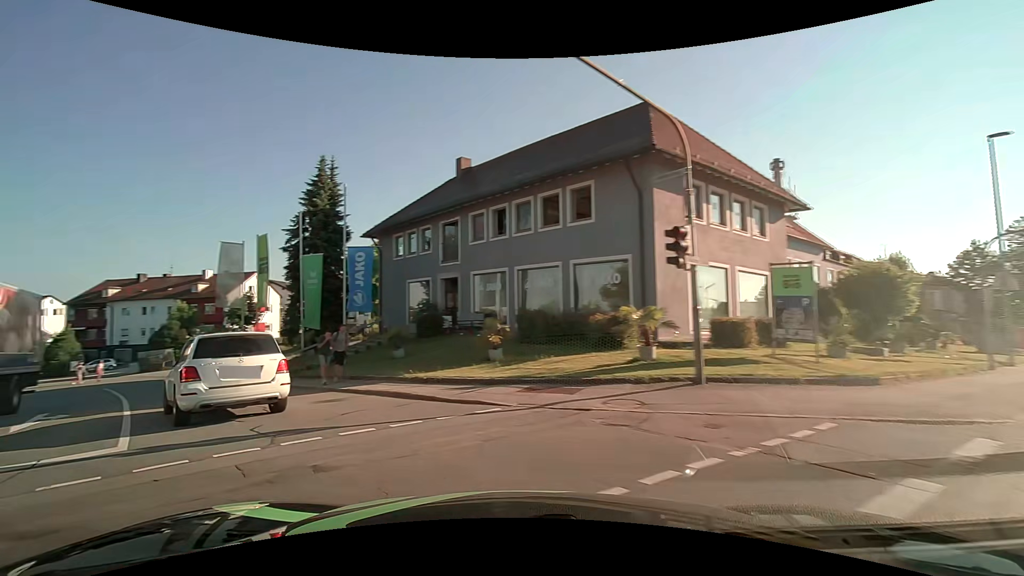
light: Day
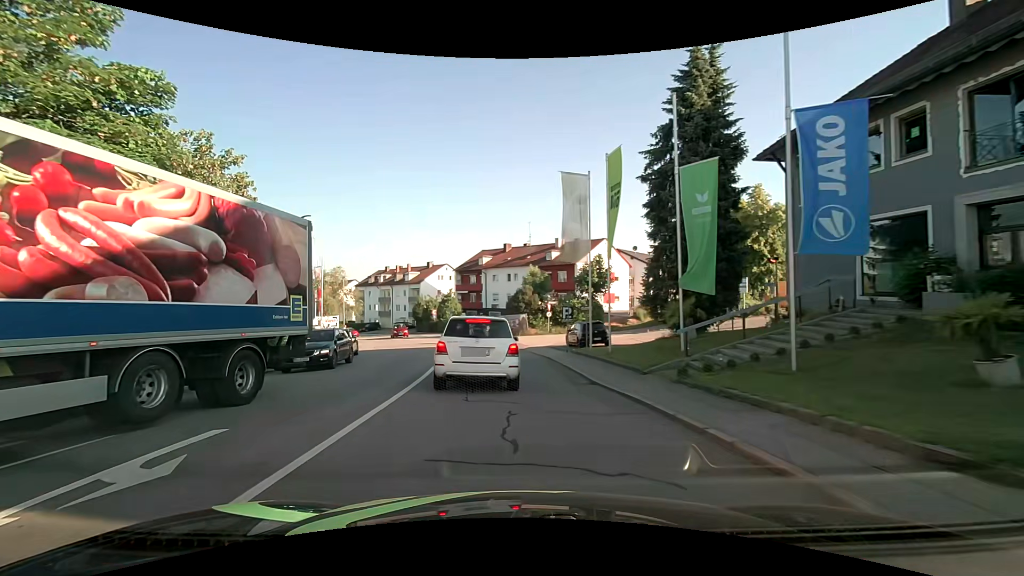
(-5.0, +11.5) m; -39°
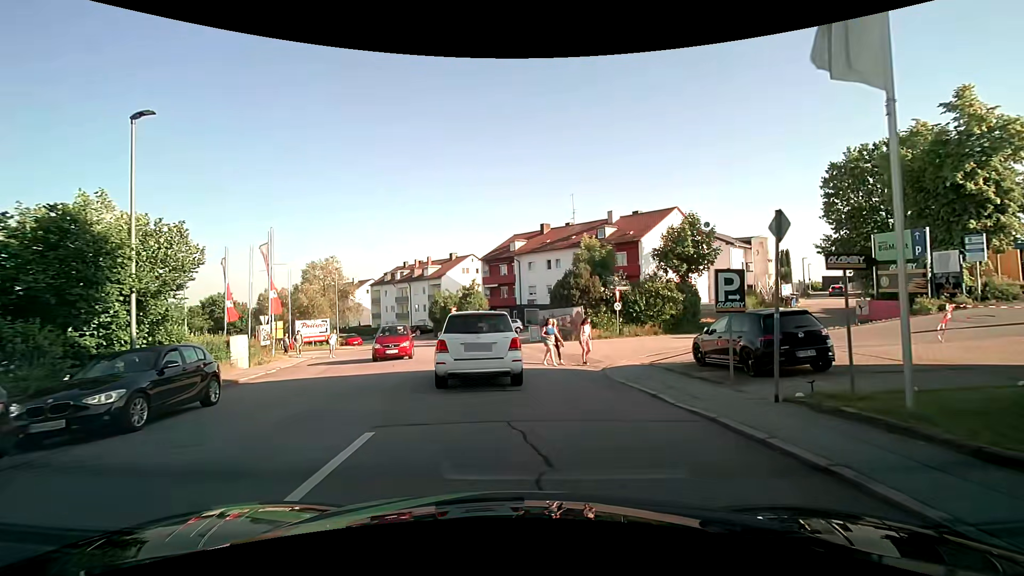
(-1.1, +15.7) m; -6°
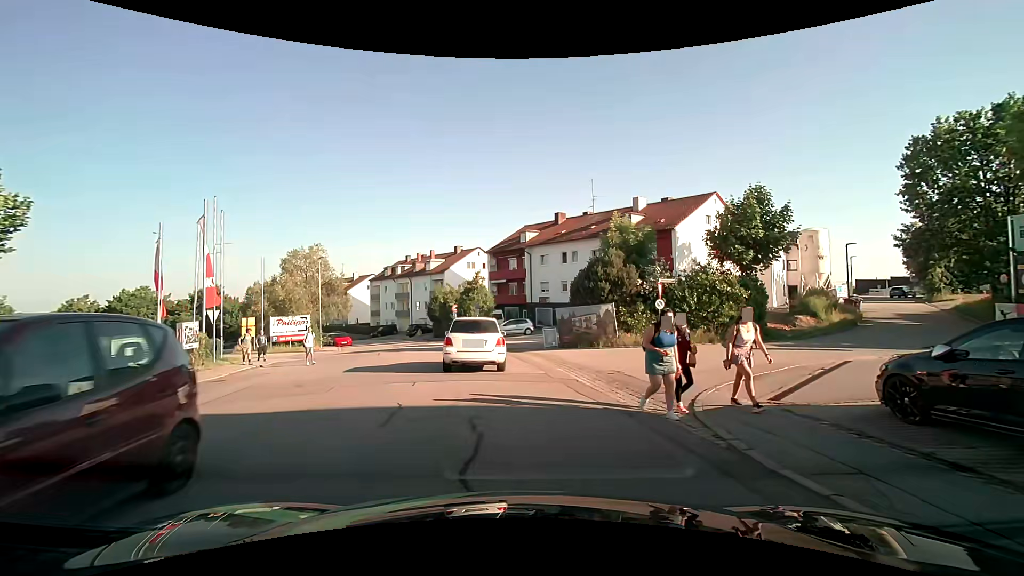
(+0.1, +6.8) m; +1°
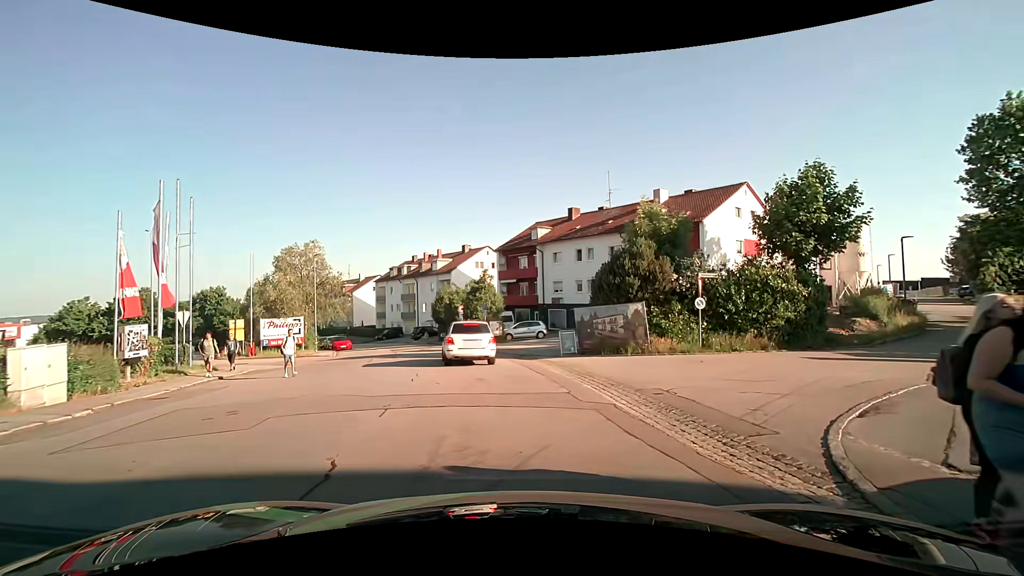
(-0.1, +3.6) m; -2°
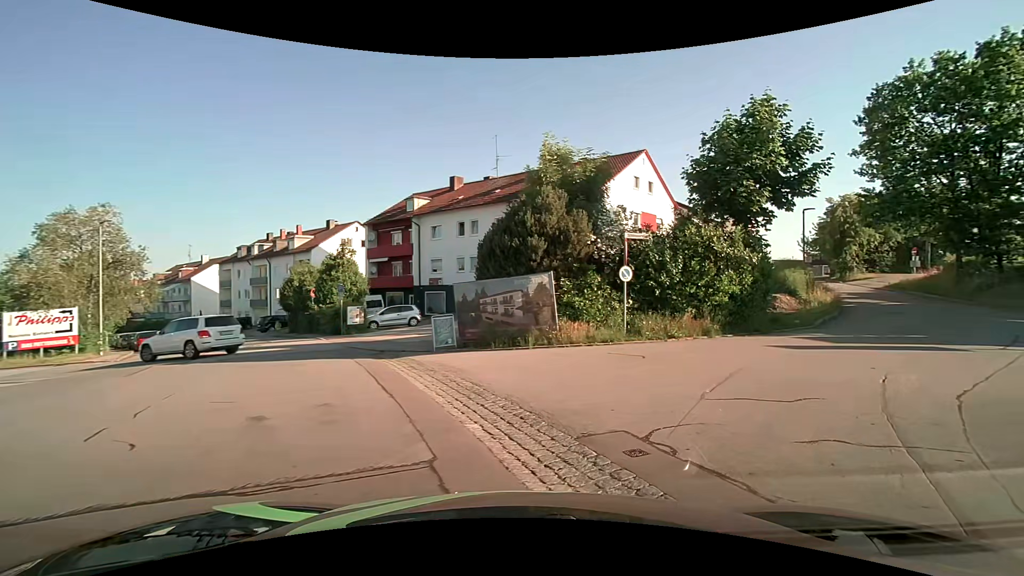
(+0.2, +6.3) m; +13°
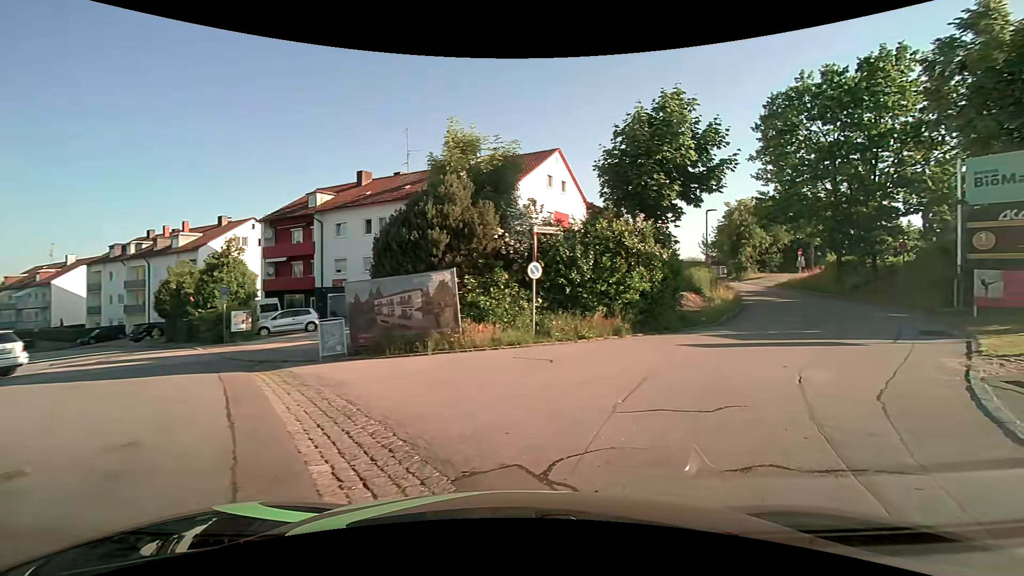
(+0.1, +1.4) m; +7°
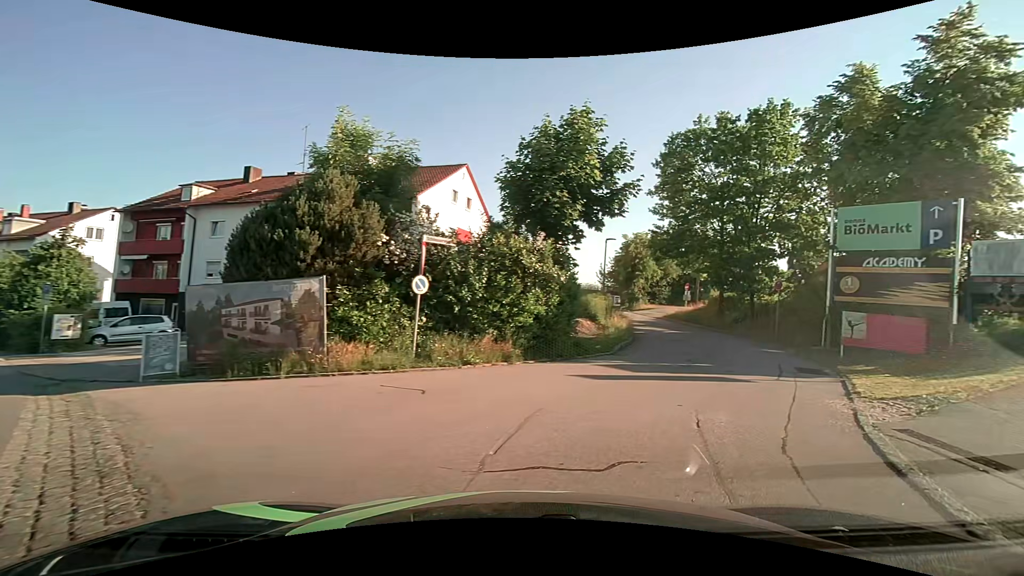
(+0.1, +1.5) m; +9°
